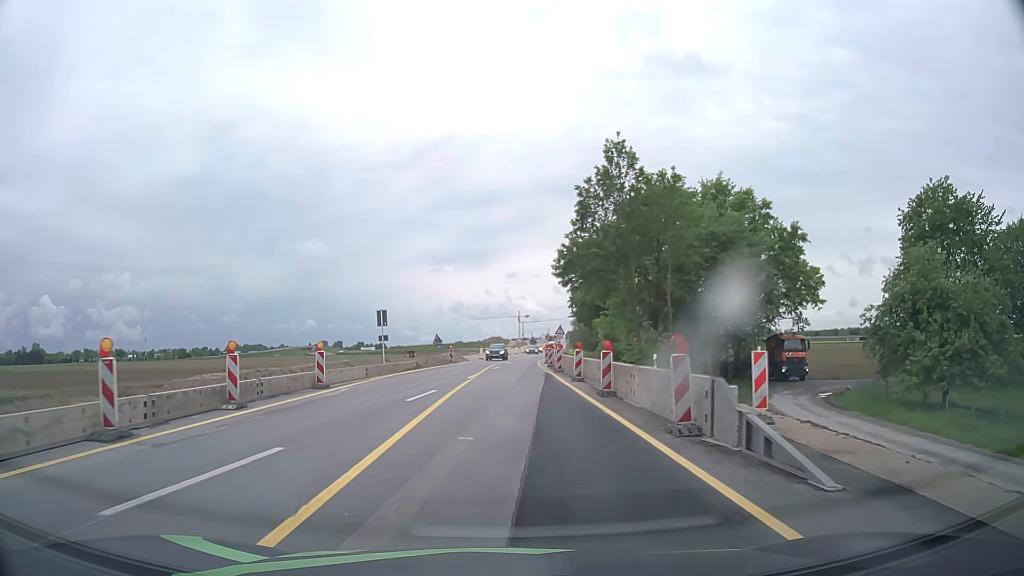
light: Day
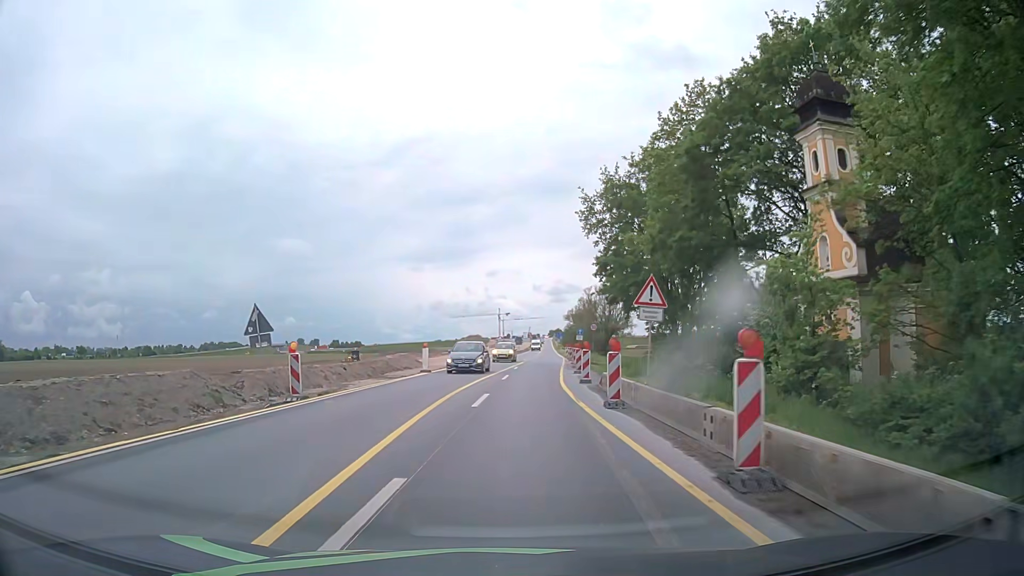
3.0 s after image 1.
(+0.4, +38.1) m; +2°
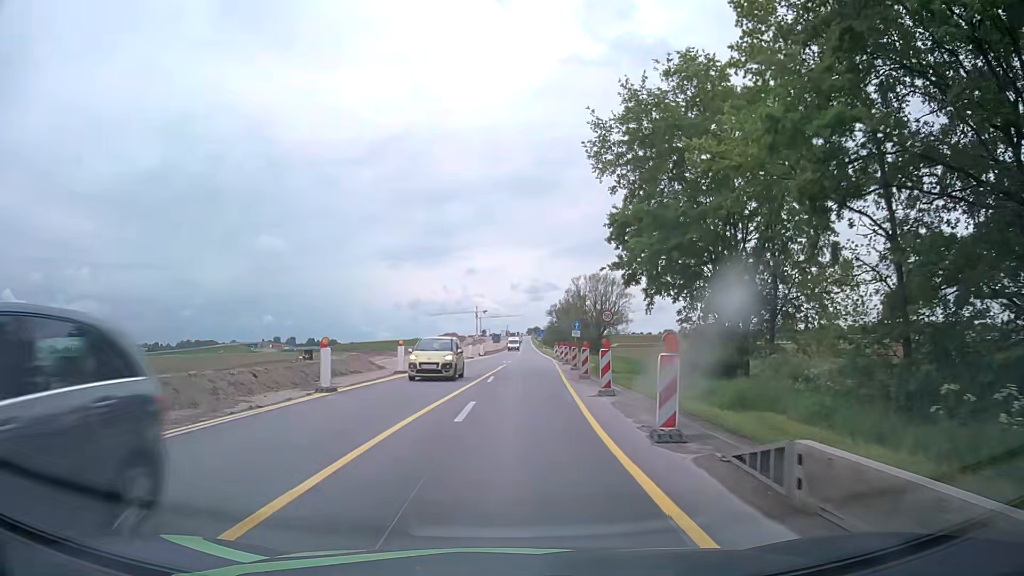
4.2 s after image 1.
(+0.3, +15.3) m; +2°
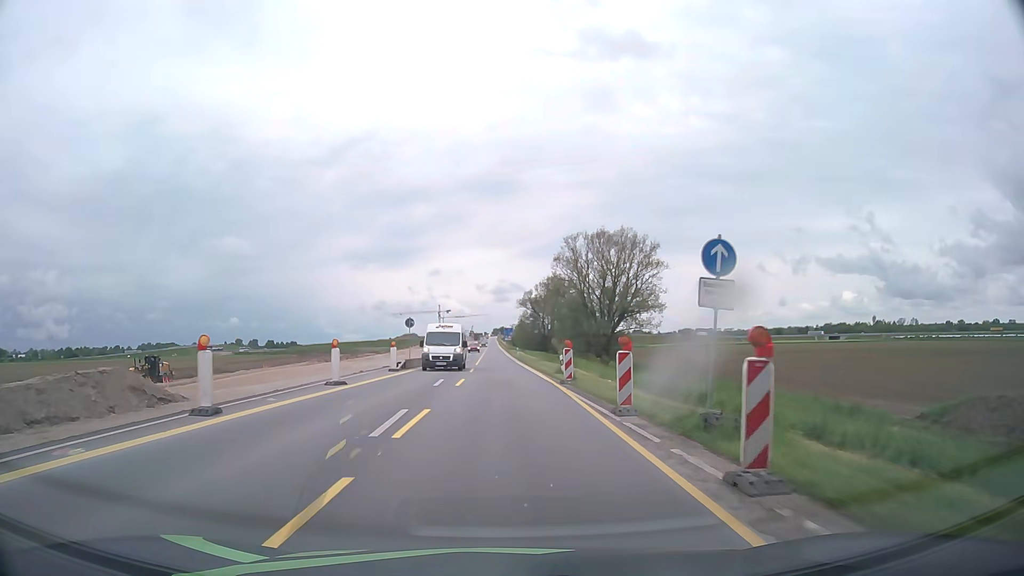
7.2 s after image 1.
(+1.2, +38.3) m; +3°
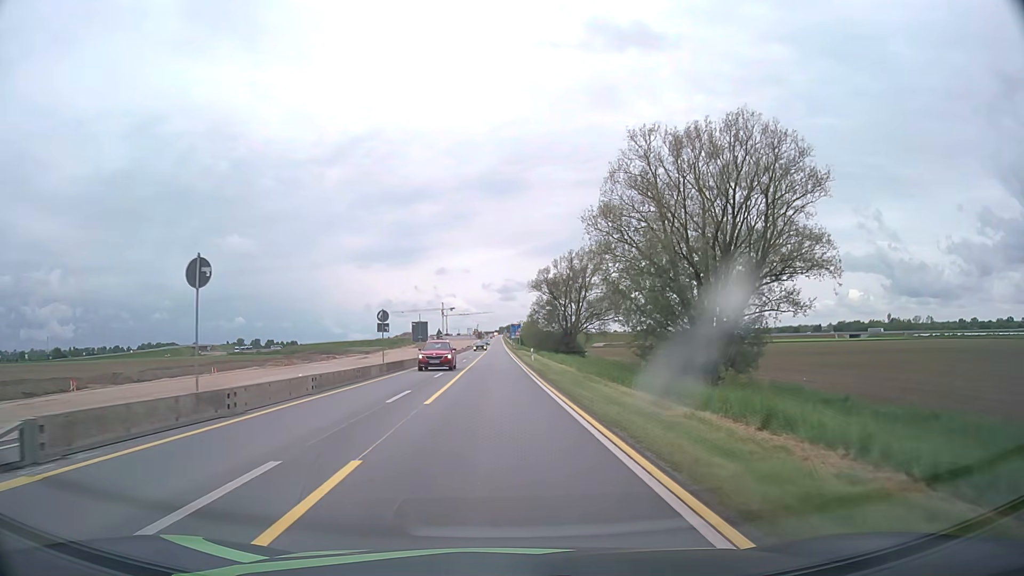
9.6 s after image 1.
(0.0, +30.6) m; 0°
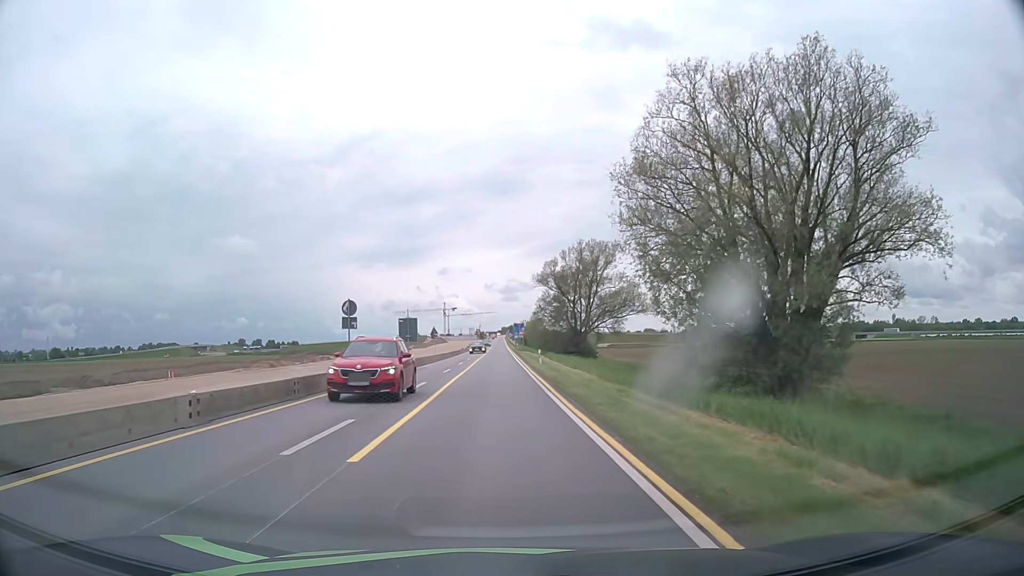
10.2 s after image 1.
(0.0, +7.6) m; 0°
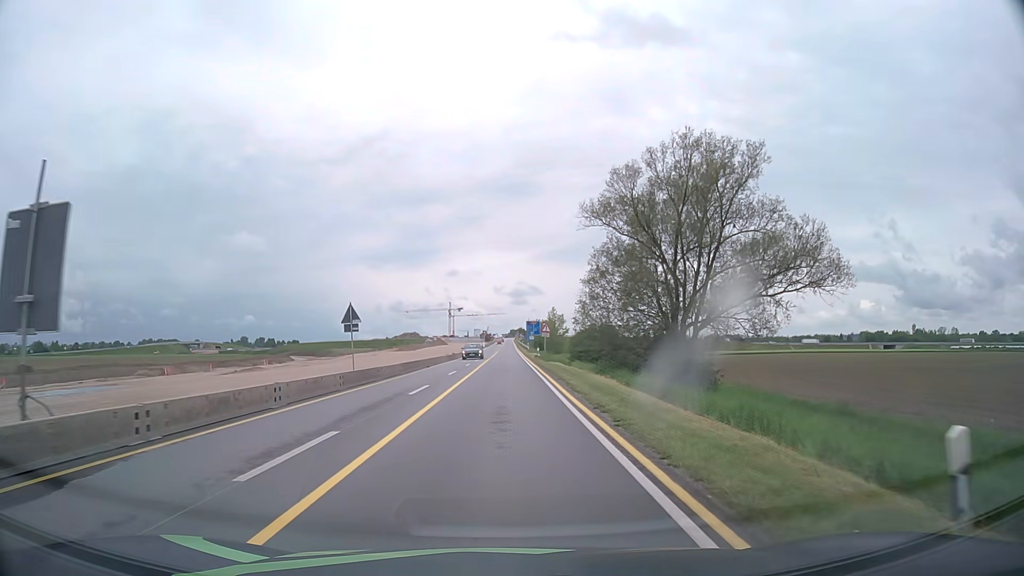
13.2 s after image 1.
(-0.5, +38.1) m; -1°
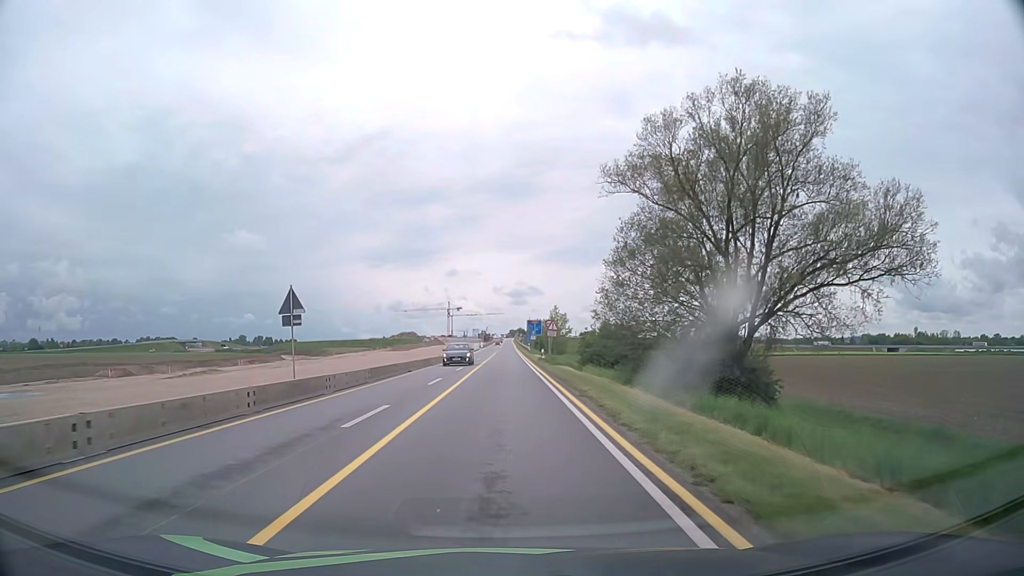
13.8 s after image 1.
(0.0, +7.6) m; 0°
(0, +10) (0, +20) (0, +30) (0, +40) (0, +50) (0, +60) (0, +70) (0, +80) (0, +90) (0, +100) m
